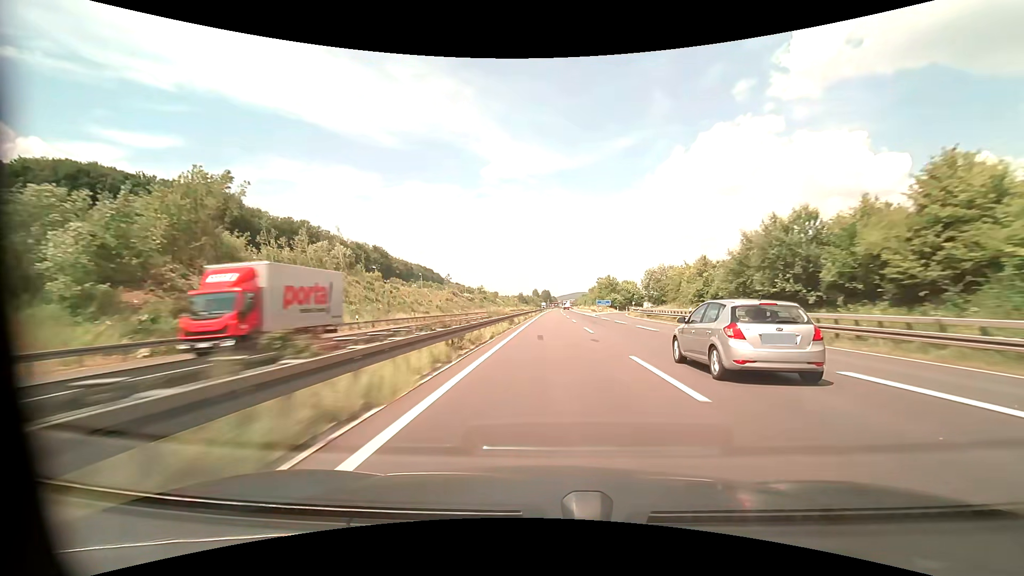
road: motorway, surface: asphalt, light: Day
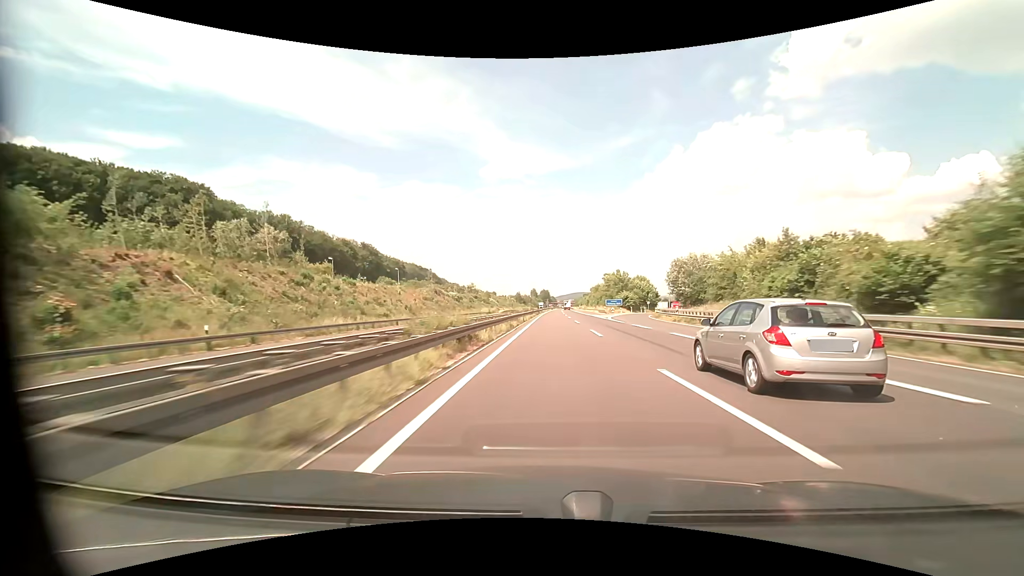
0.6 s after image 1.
(0.0, +20.9) m; 0°
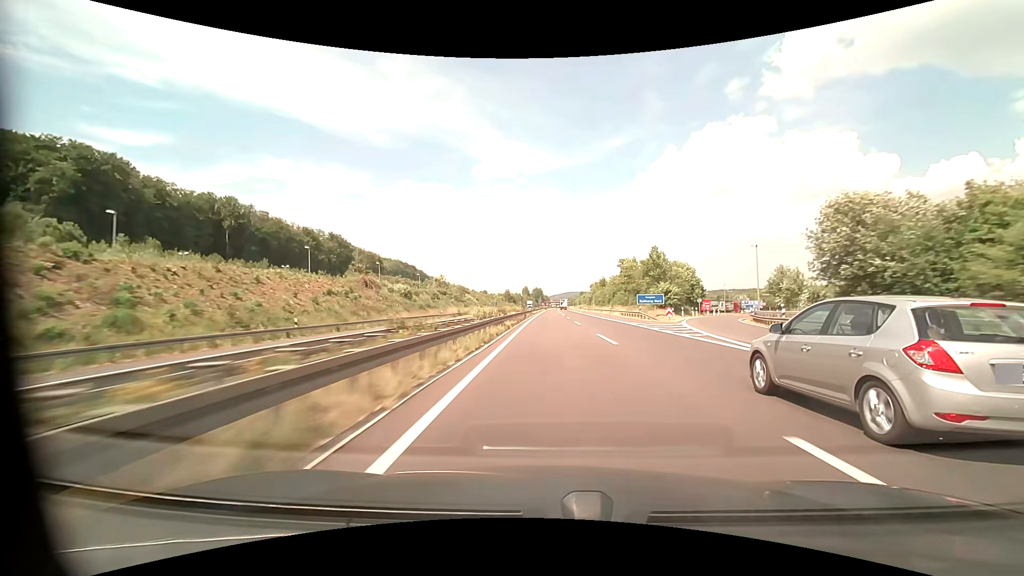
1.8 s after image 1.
(+0.2, +41.8) m; +1°
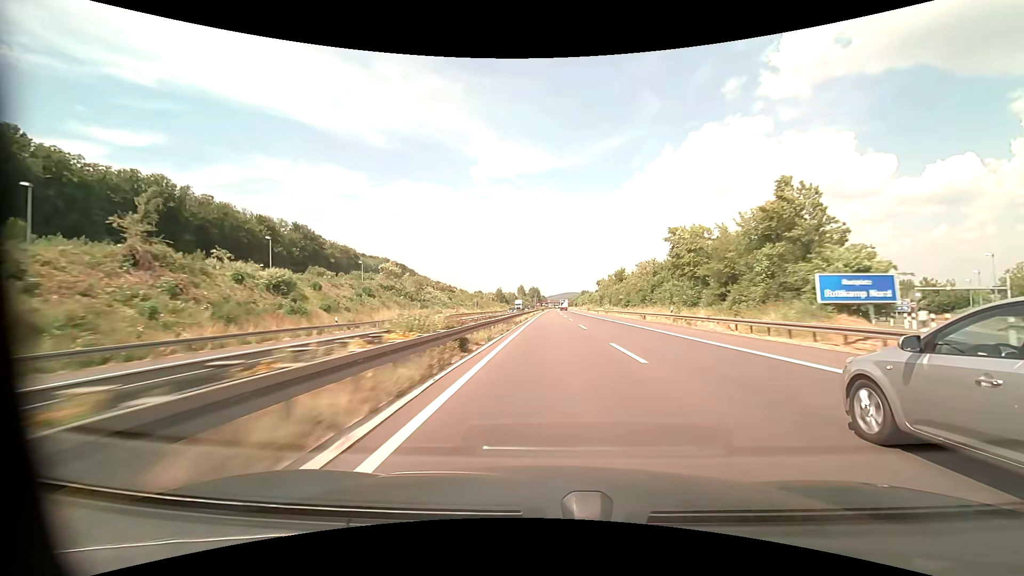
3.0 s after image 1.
(+0.1, +41.8) m; 0°
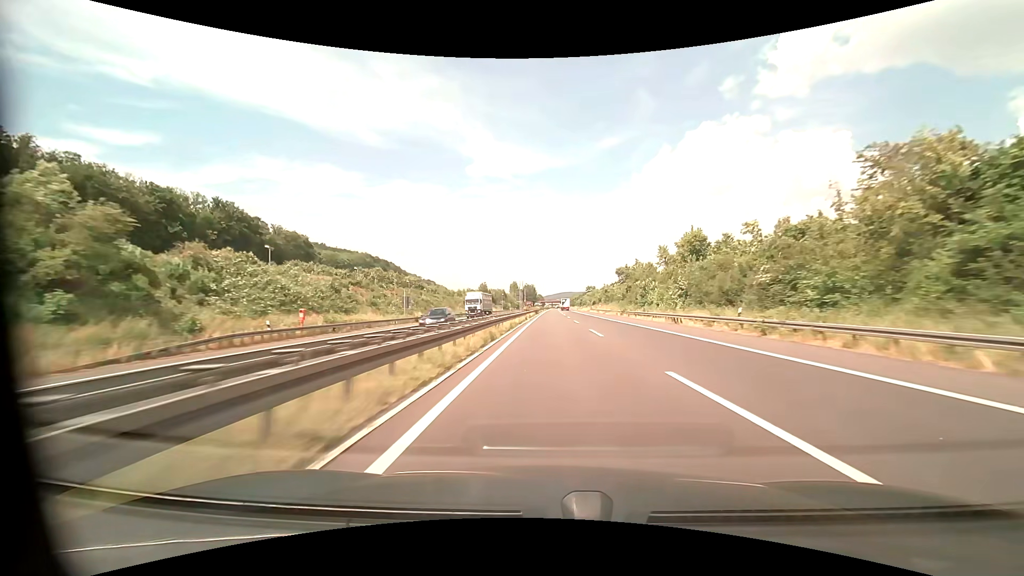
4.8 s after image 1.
(+0.2, +62.7) m; 0°
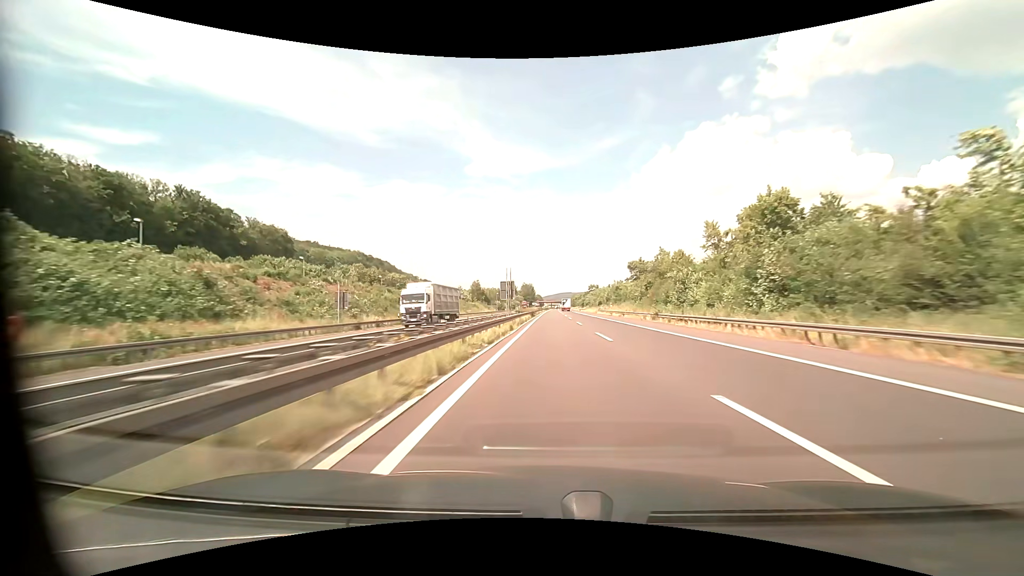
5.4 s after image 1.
(+0.1, +20.9) m; 0°
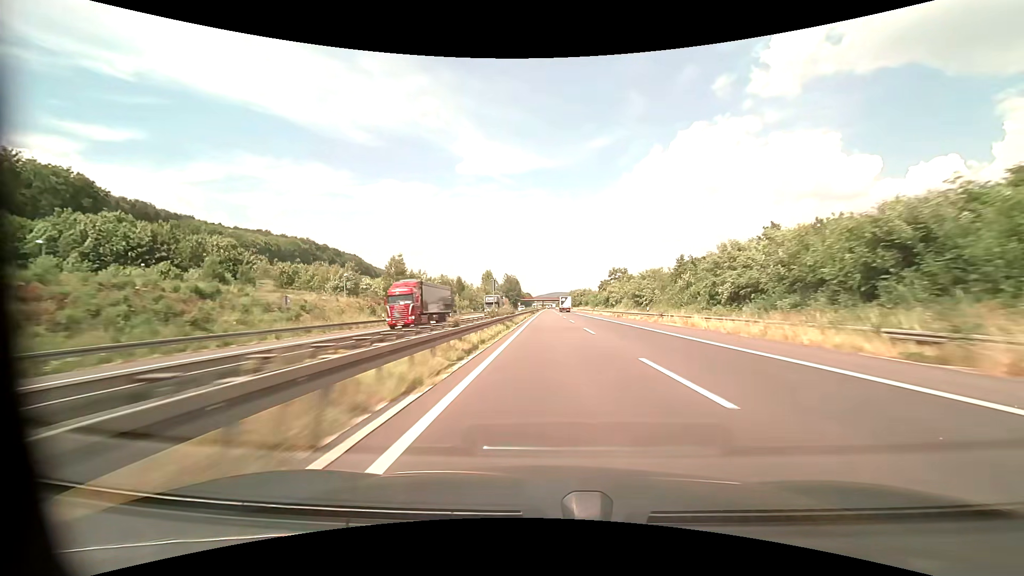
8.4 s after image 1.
(+1.0, +104.0) m; +1°
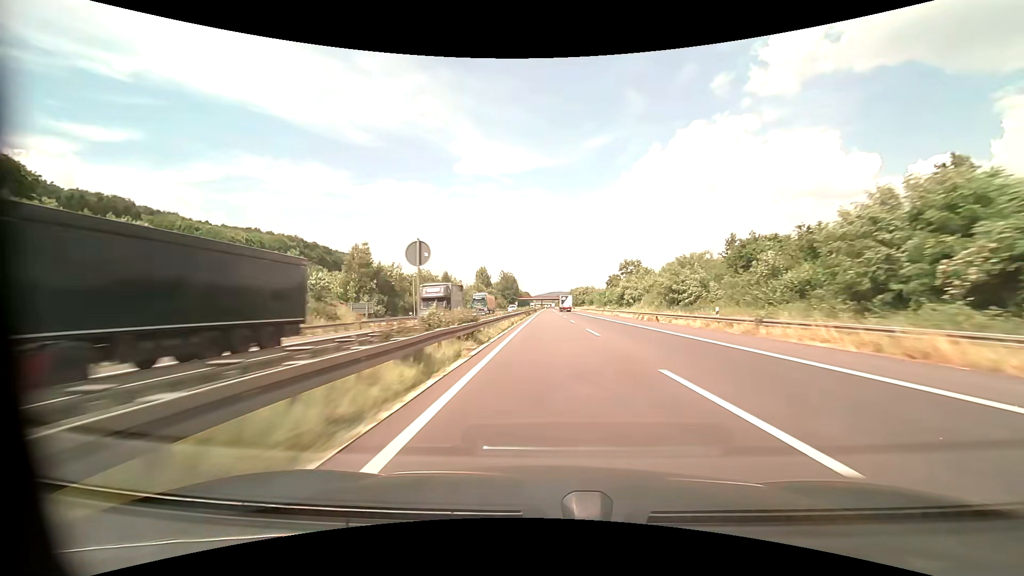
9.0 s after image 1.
(0.0, +20.8) m; 0°
(0, +10) (0, +20) (0, +30) (0, +40) (0, +50) (0, +60) (0, +70) (0, +80) (0, +90) (0, +100) m
